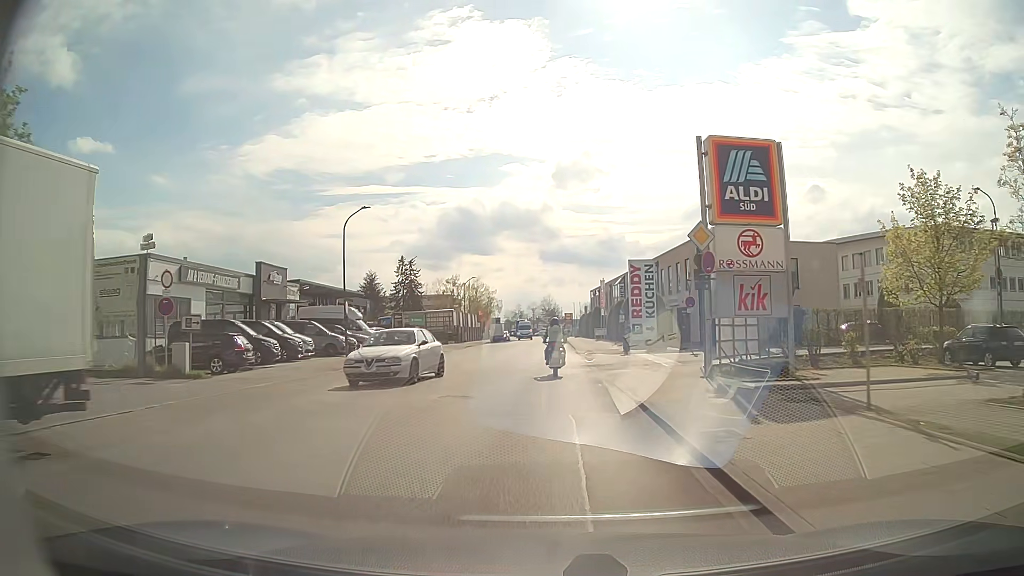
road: residential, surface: asphalt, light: Day
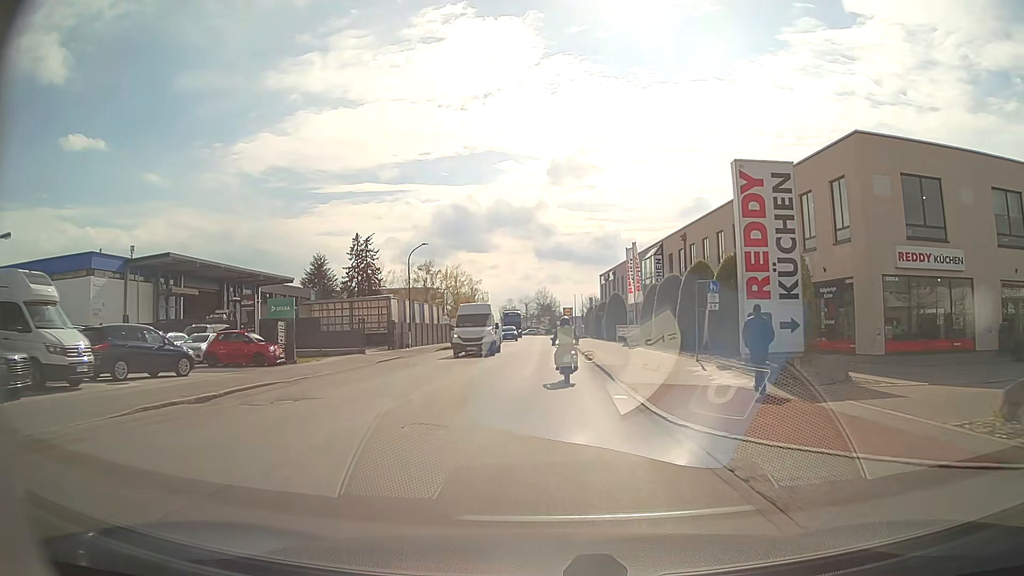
(+0.4, +30.5) m; +1°
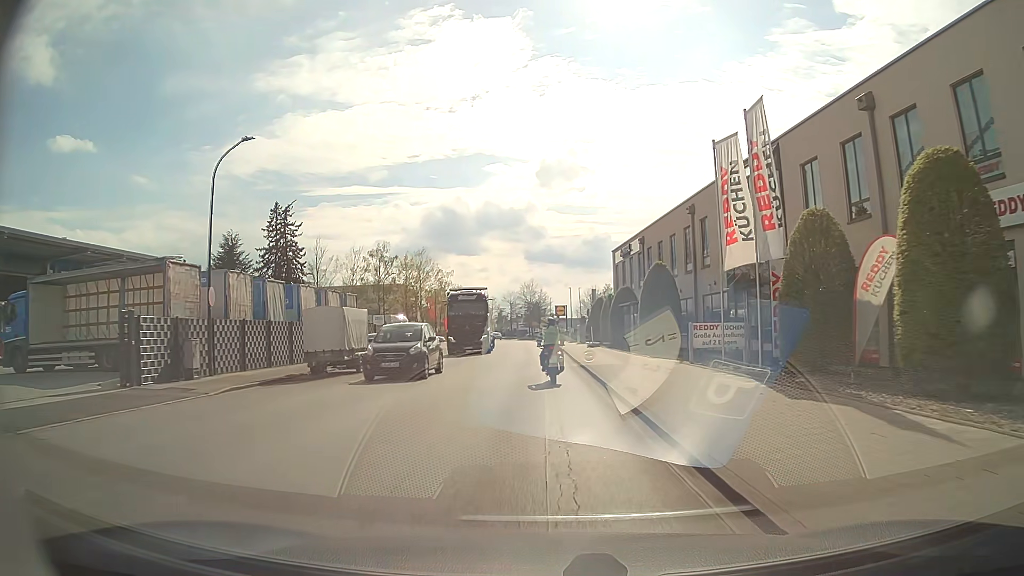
(+0.2, +30.2) m; +1°
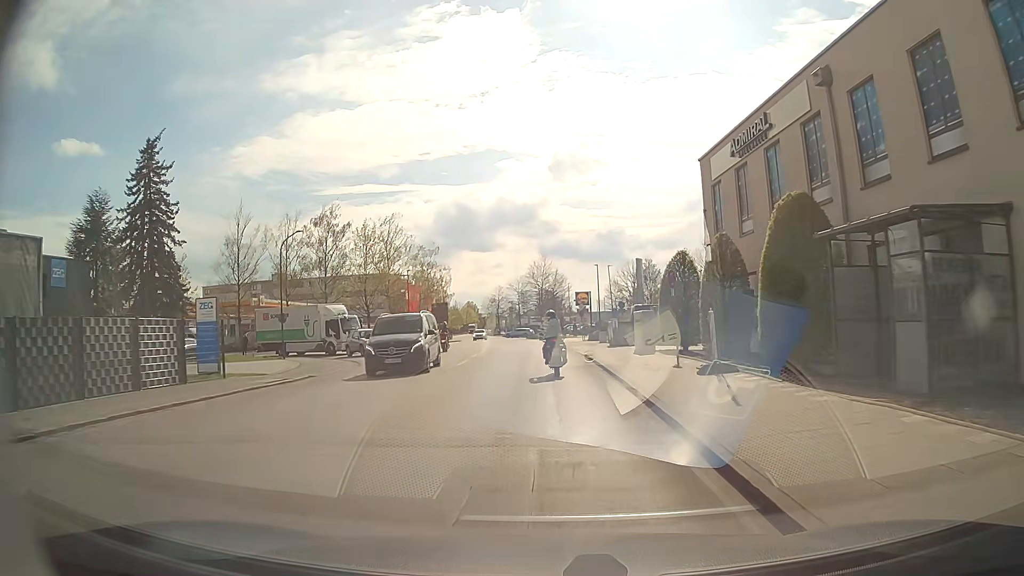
(-0.3, +31.1) m; -1°
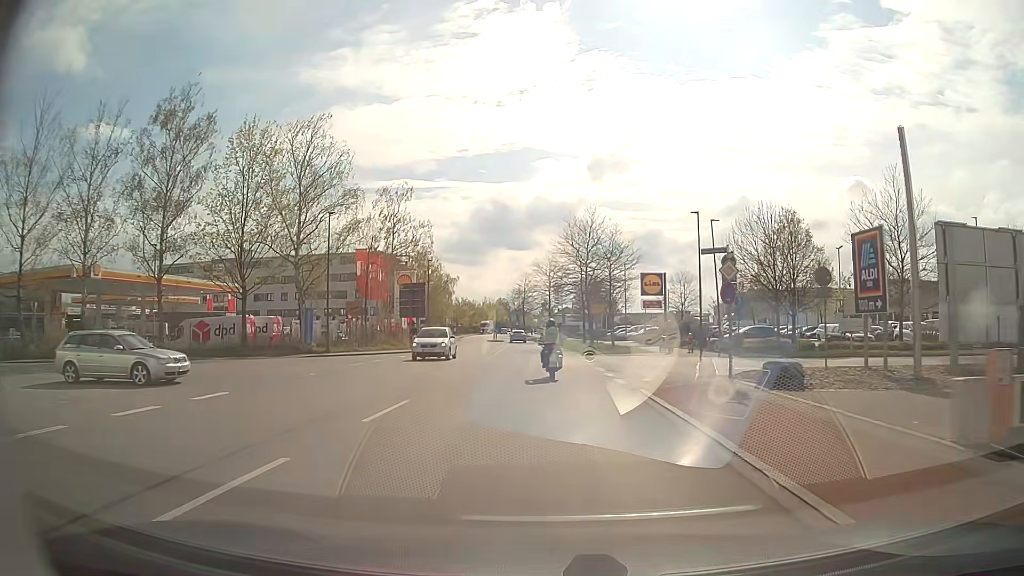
(-1.0, +38.0) m; -3°
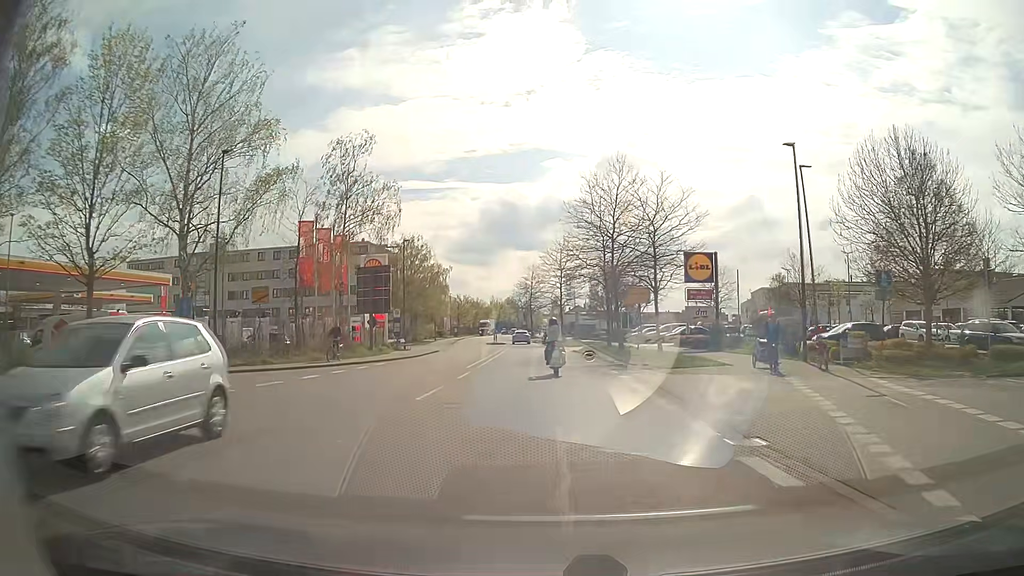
(-0.2, +15.2) m; -1°
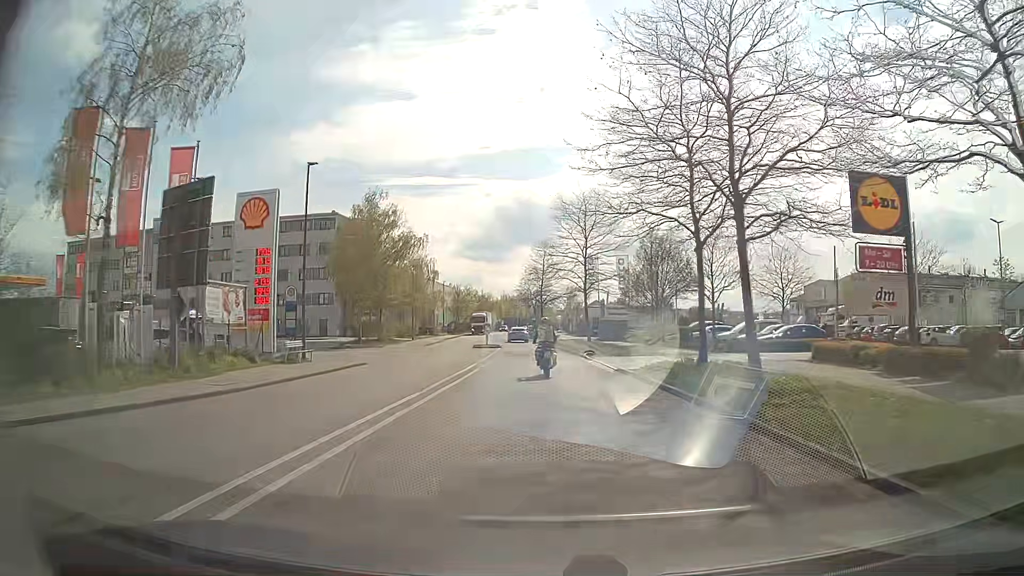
(-0.3, +23.4) m; -2°
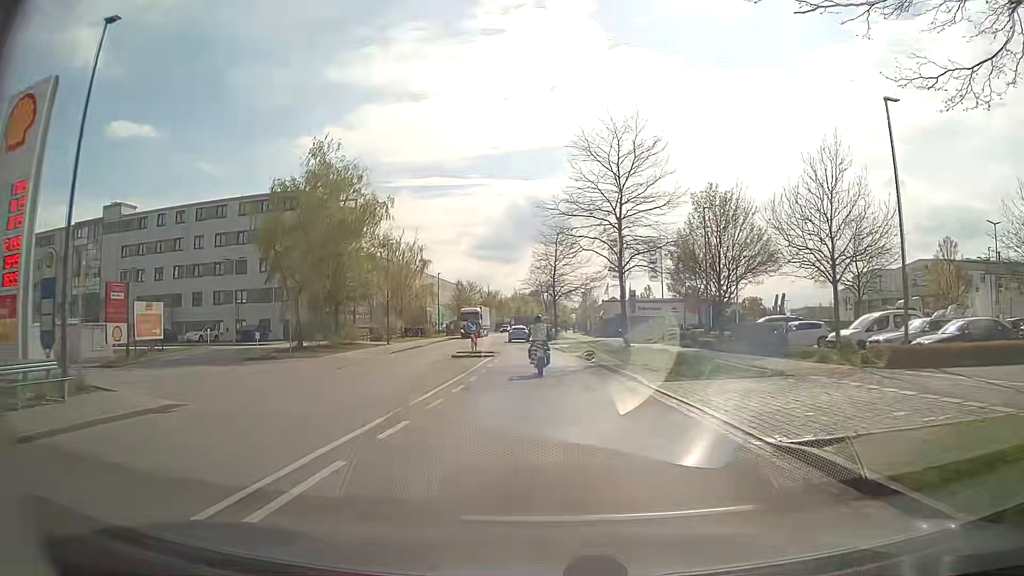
(-0.1, +15.8) m; -1°
